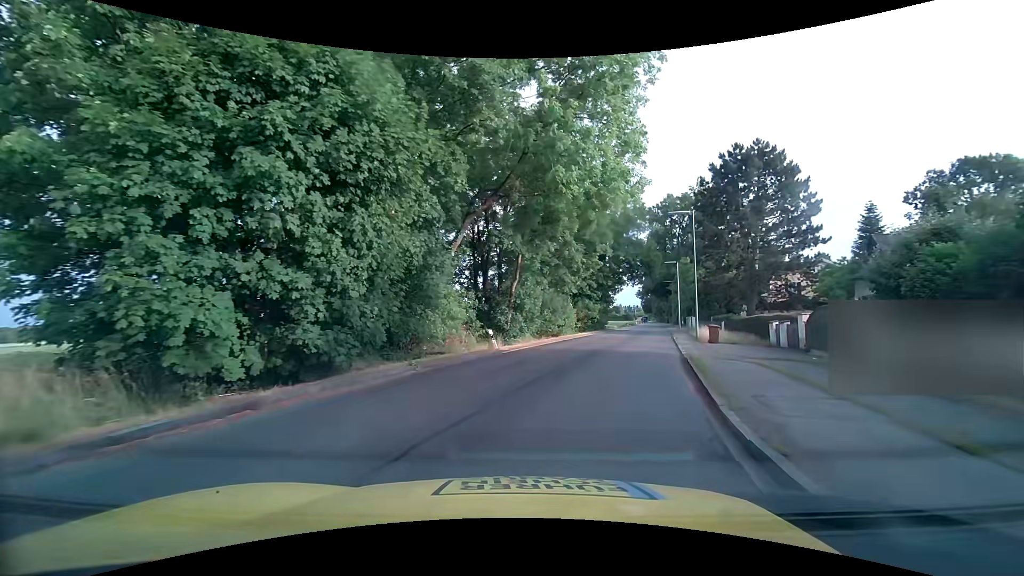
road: tertiary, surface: asphalt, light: Day
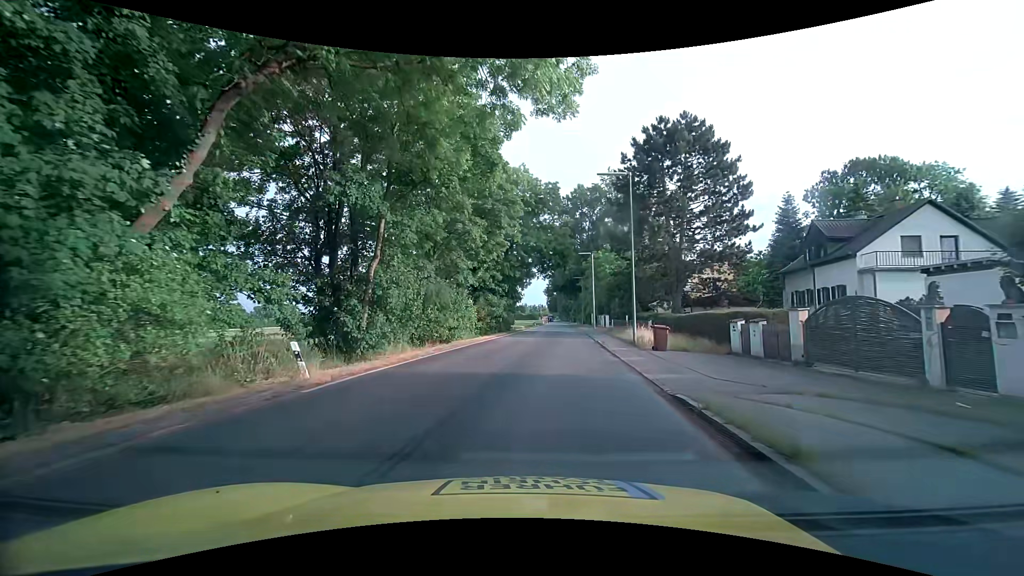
(+1.2, +9.9) m; +11°
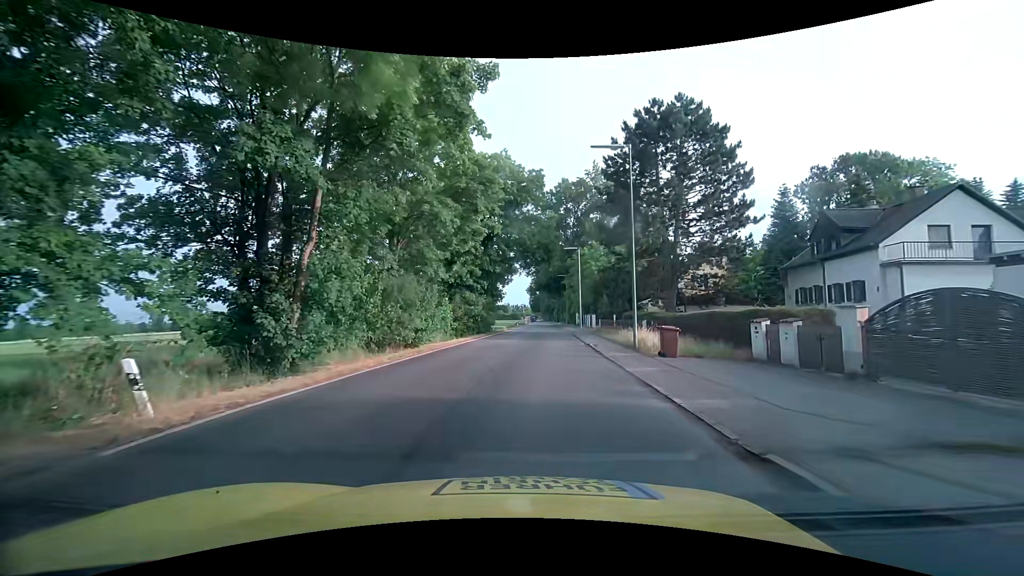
(+0.1, +4.0) m; +2°
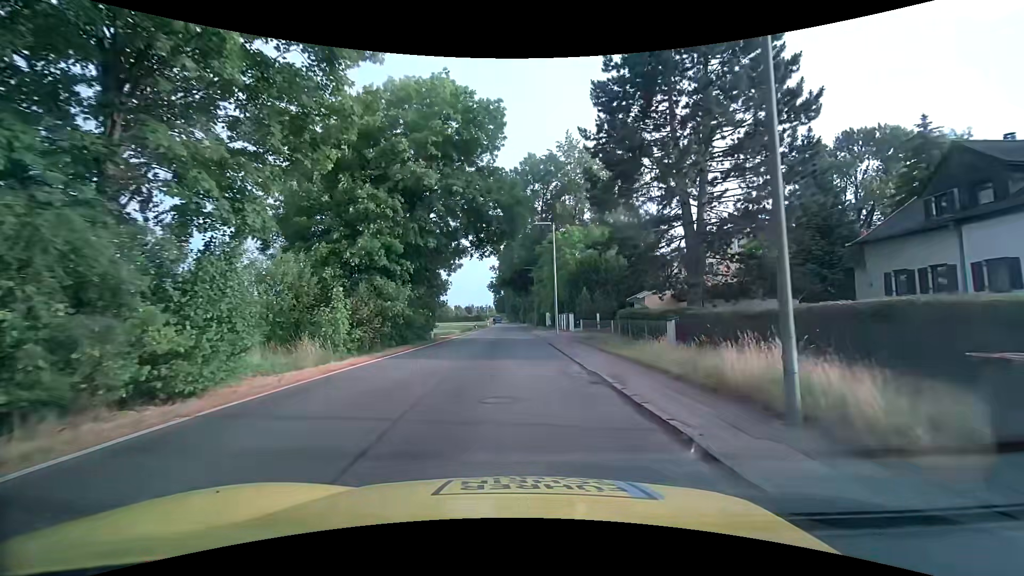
(+0.8, +13.9) m; +5°
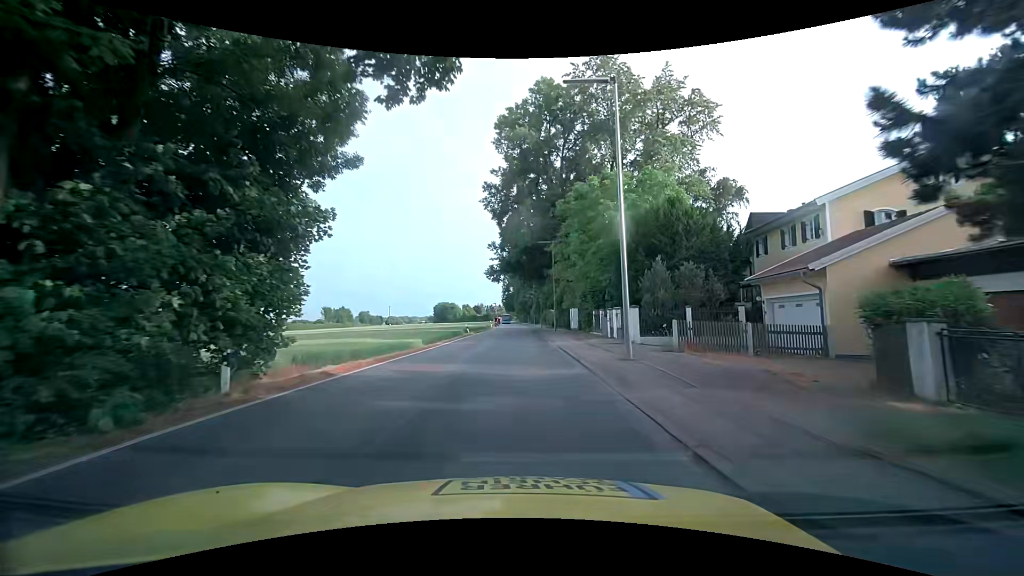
(-0.3, +22.5) m; -1°
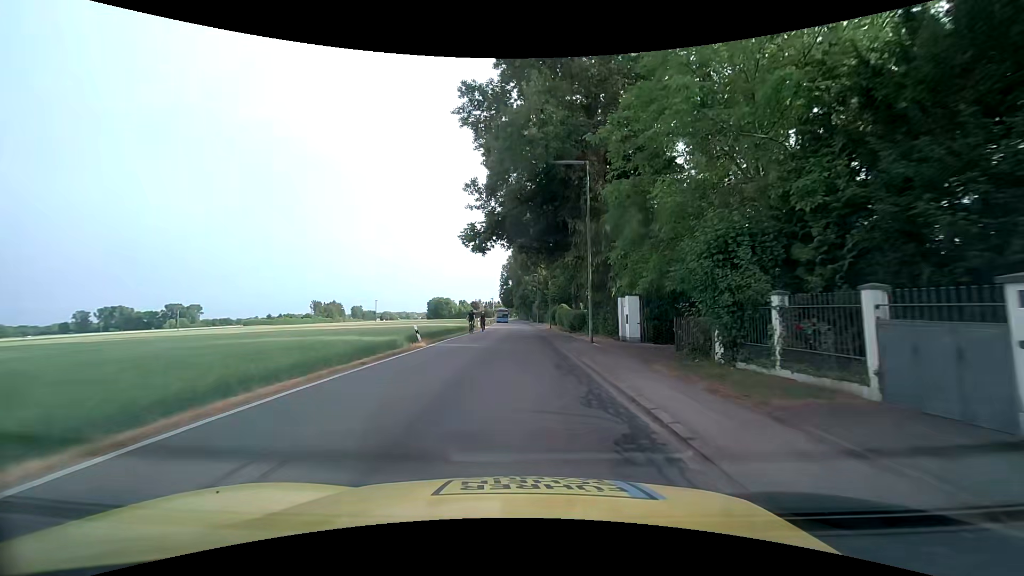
(-0.3, +23.2) m; -1°
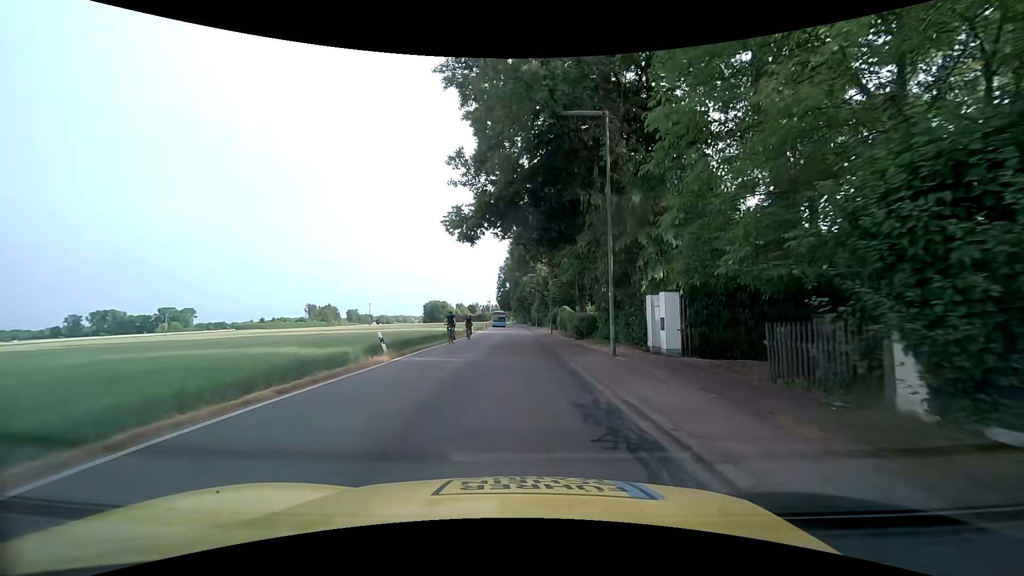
(0.0, +5.9) m; 0°
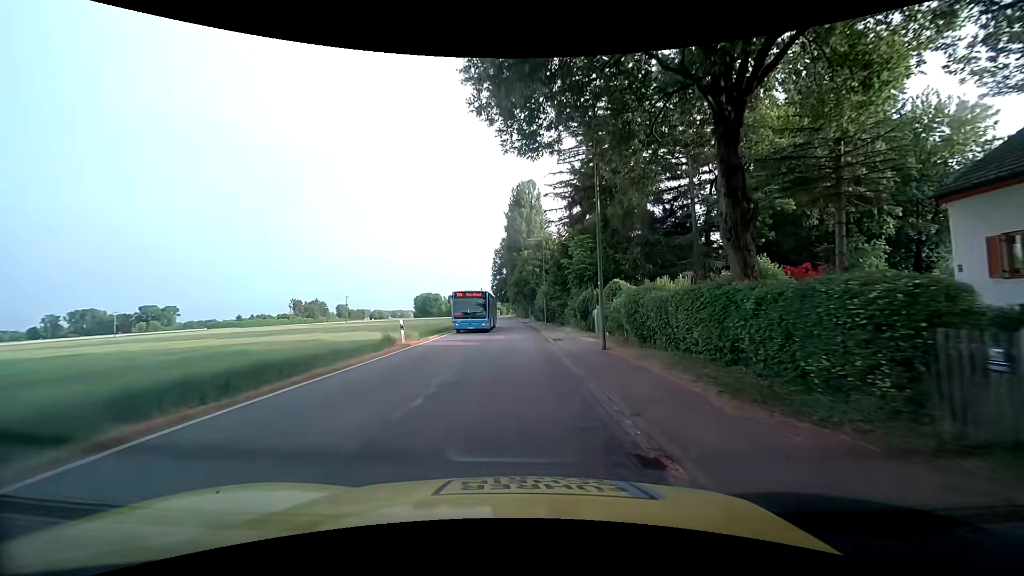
(+0.4, +30.1) m; +1°
(0, +10) (0, +20) (0, +30) (-1, +40) (-1, +50) (-2, +60) (-2, +70) (-2, +80) (-3, +90) (-3, +100) m
